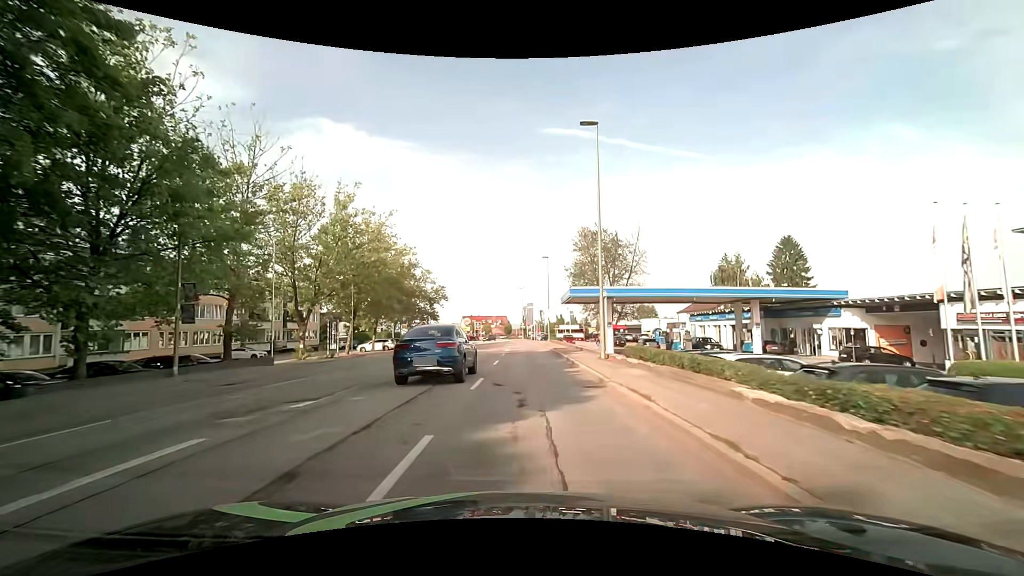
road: tertiary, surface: asphalt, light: Day
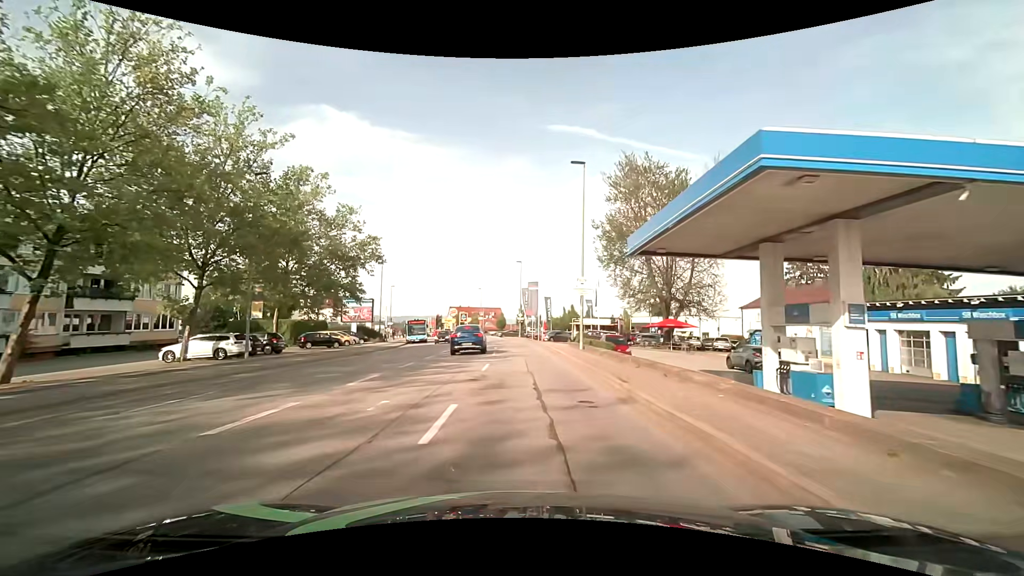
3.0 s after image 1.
(+0.7, +33.5) m; +2°
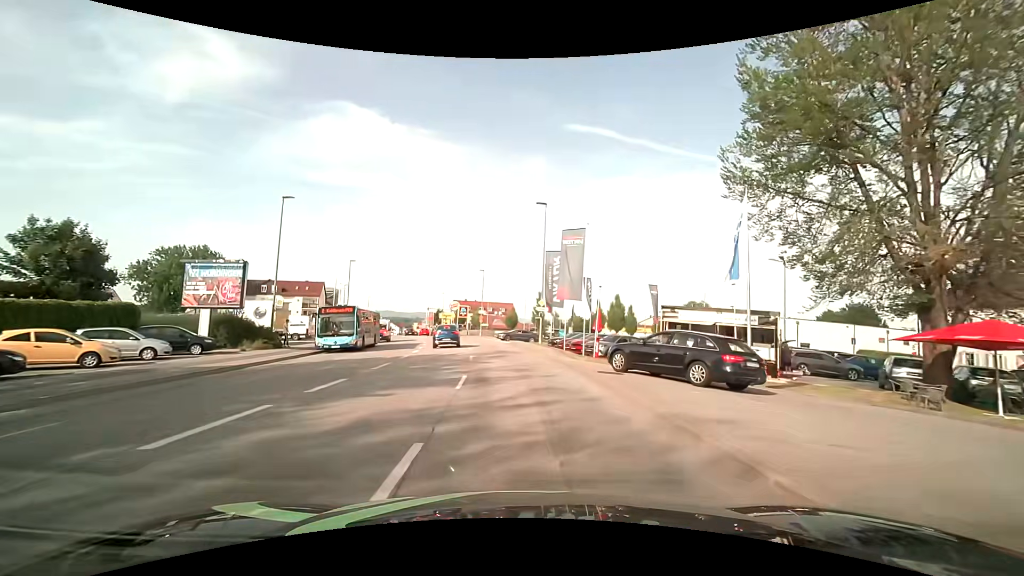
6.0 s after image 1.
(-0.4, +30.9) m; -2°
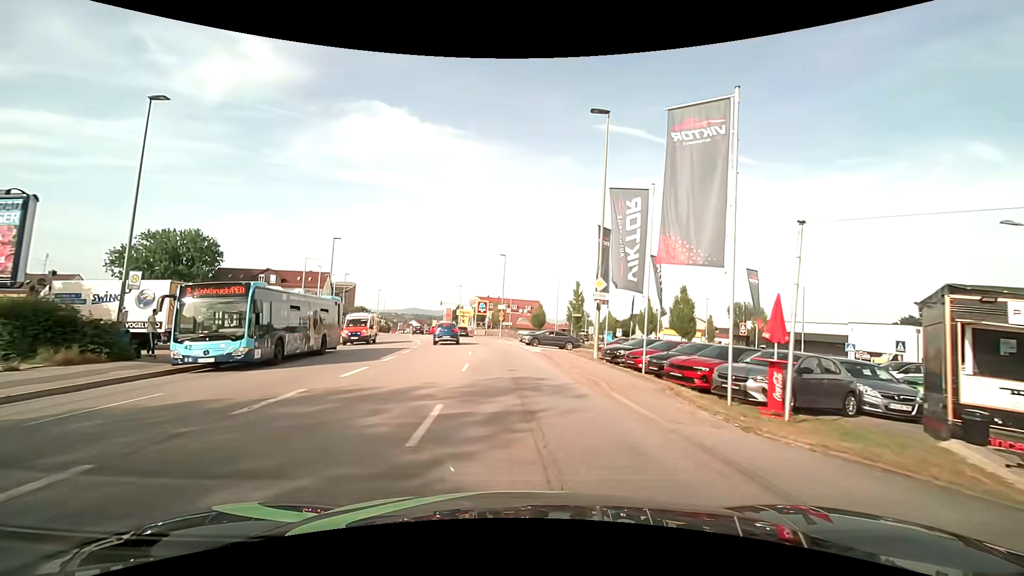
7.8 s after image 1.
(-0.3, +15.2) m; -4°
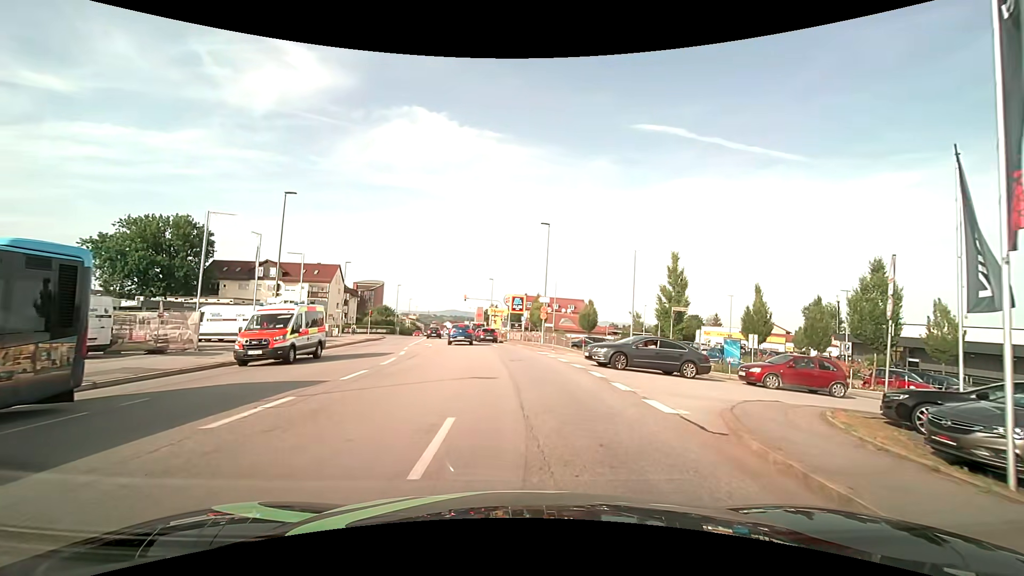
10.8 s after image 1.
(-0.5, +19.0) m; -4°
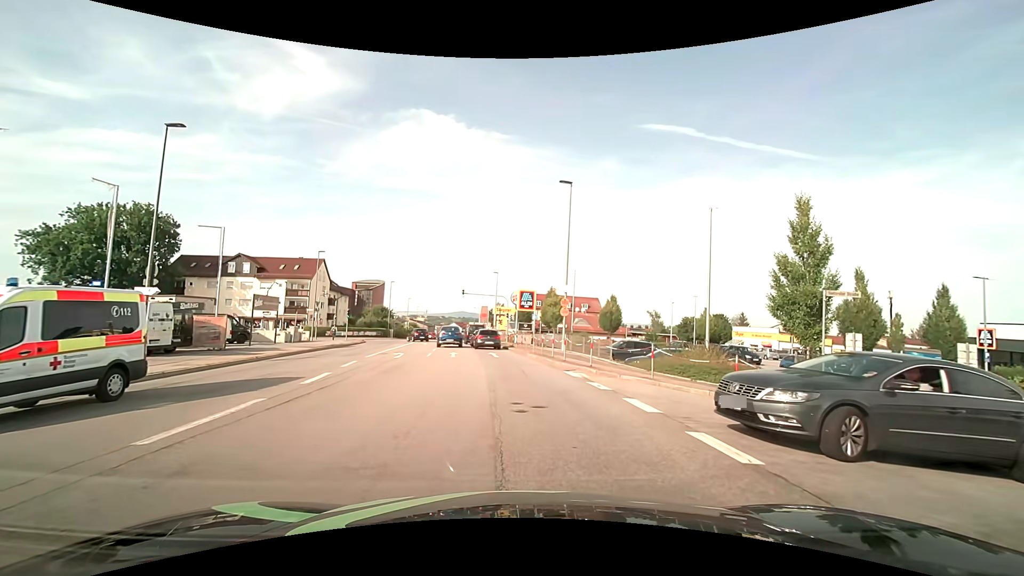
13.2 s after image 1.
(0.0, +12.0) m; -1°
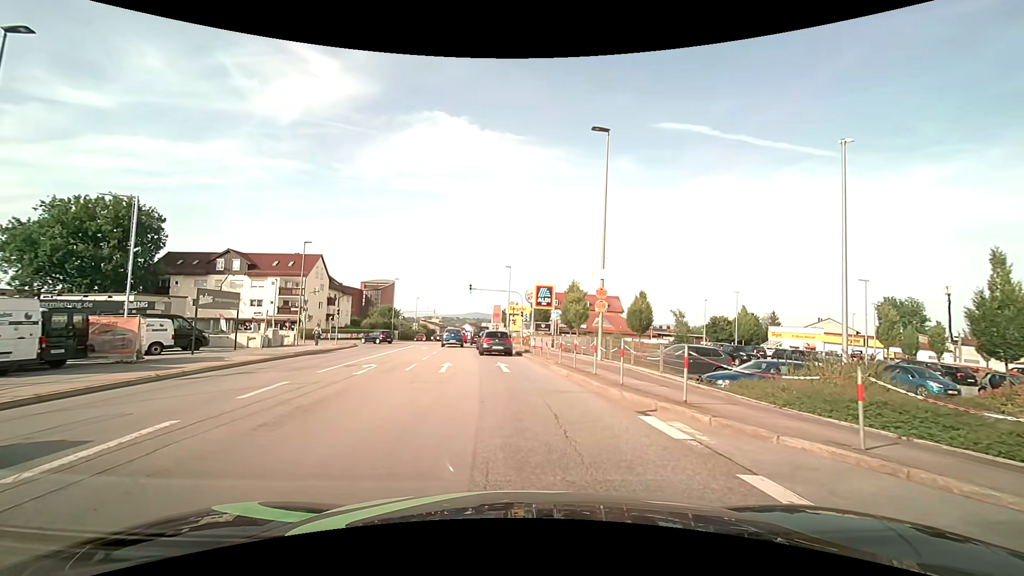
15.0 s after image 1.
(-0.1, +7.8) m; -2°
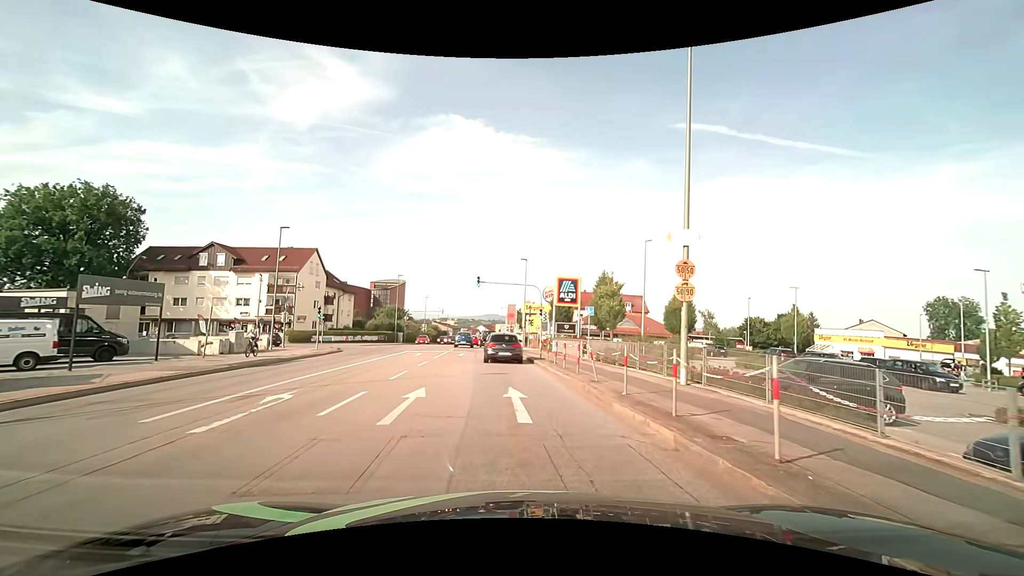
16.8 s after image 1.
(-0.1, +8.8) m; -1°
(0, +10) (-1, +20) (-1, +30) (-2, +40) (-2, +50) (-3, +60) (-4, +70) (-5, +80) (-6, +90) (-6, +100) m
